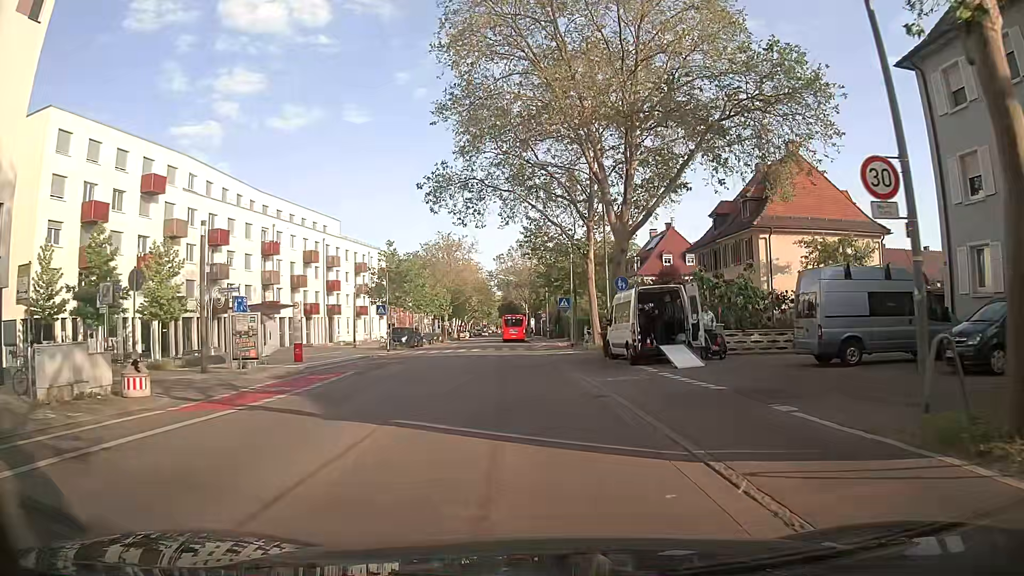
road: secondary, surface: asphalt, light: Day
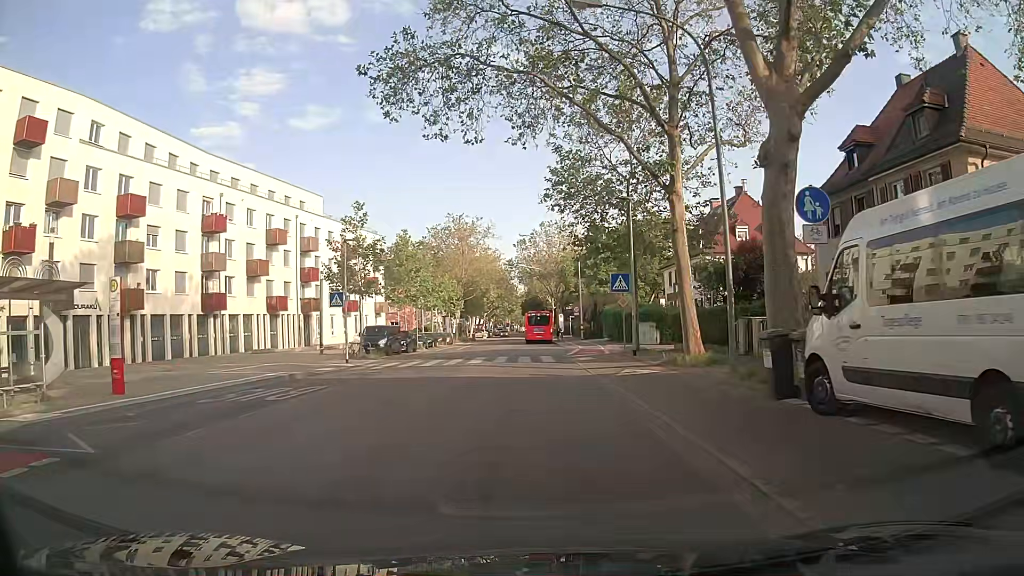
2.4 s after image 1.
(-0.1, +17.4) m; -2°
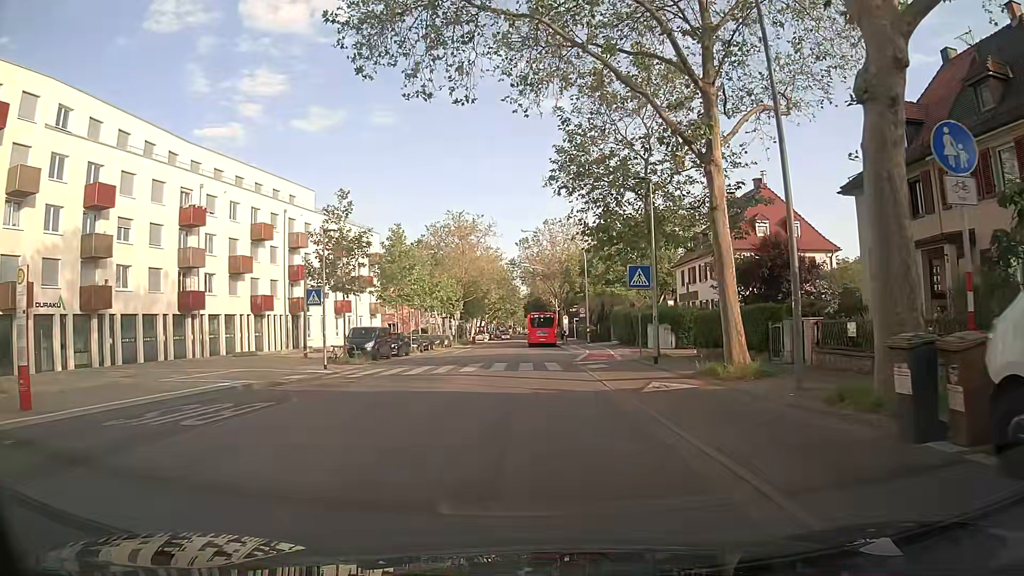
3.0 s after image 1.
(0.0, +4.0) m; 0°
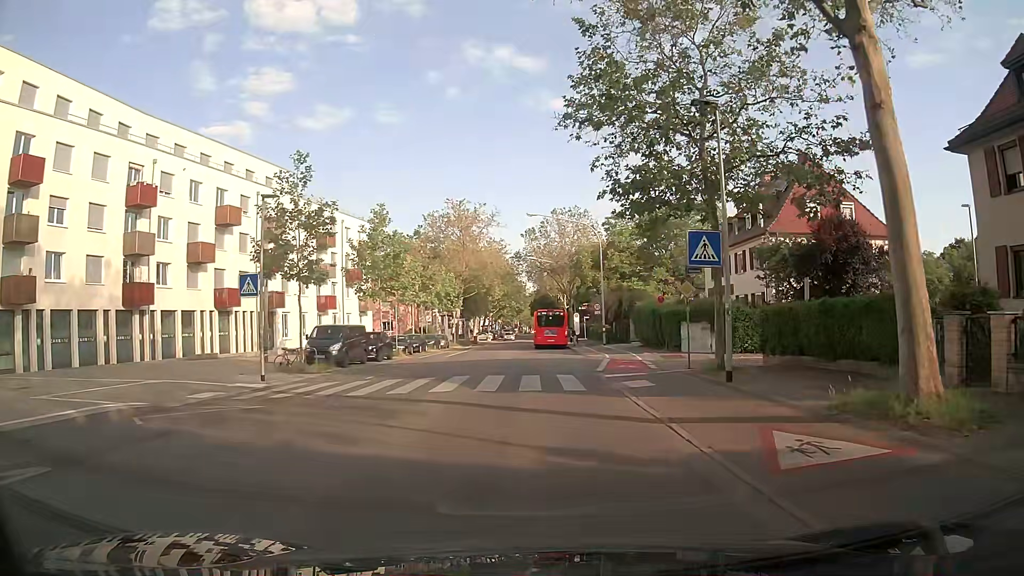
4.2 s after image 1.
(0.0, +7.8) m; 0°
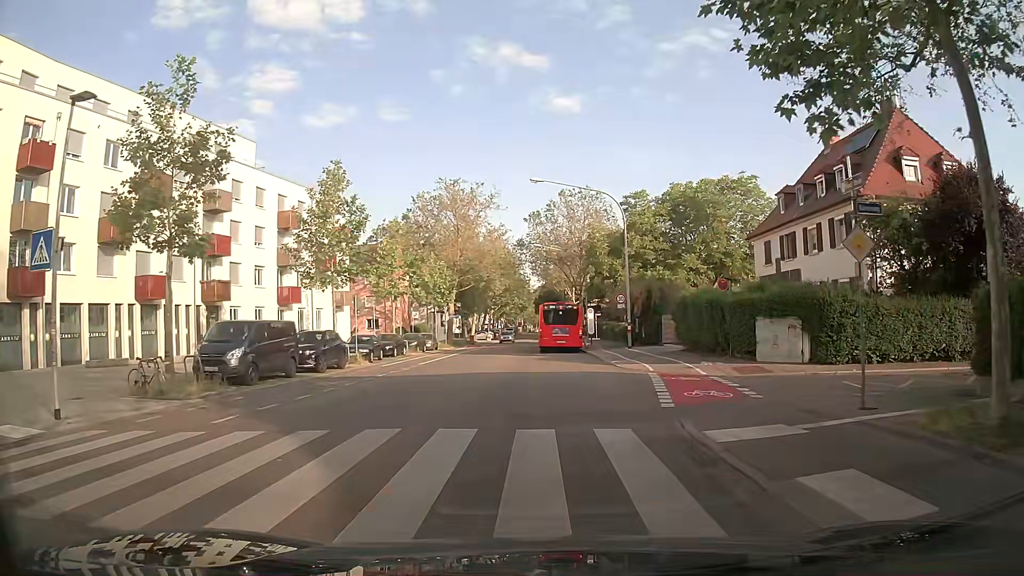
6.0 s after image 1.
(-0.1, +11.0) m; 0°
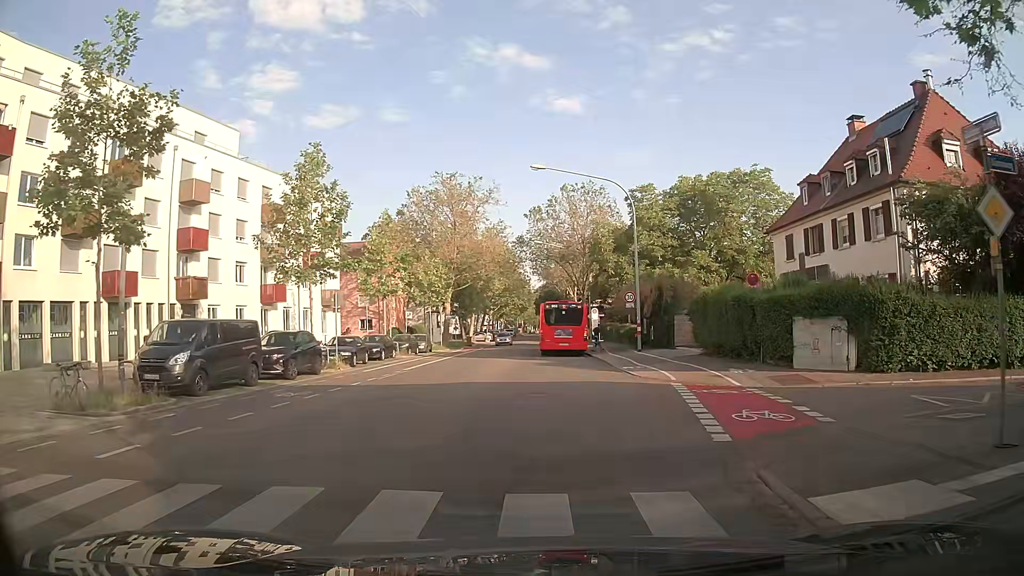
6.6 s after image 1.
(-0.1, +3.4) m; -1°
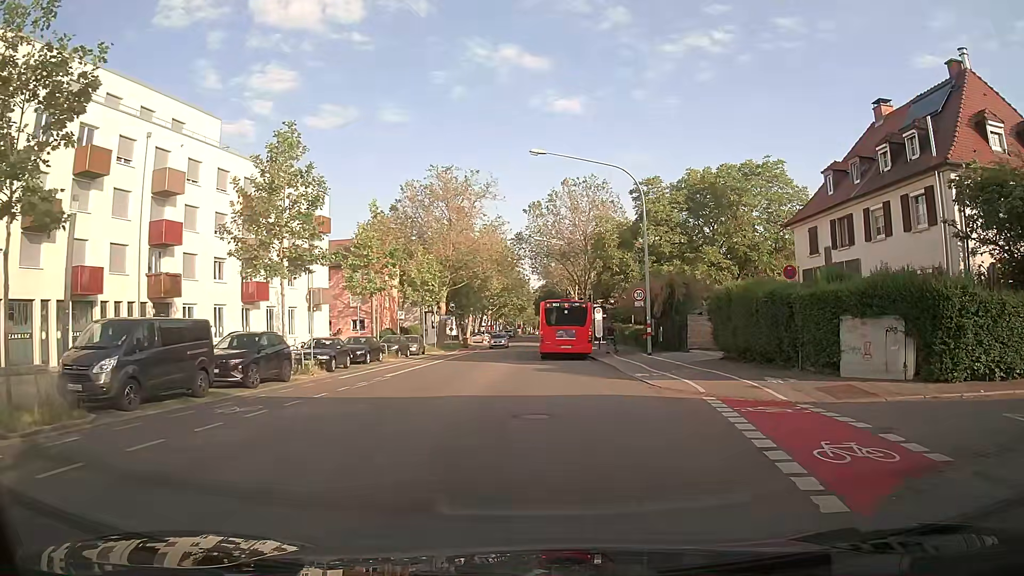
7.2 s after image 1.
(0.0, +3.3) m; +2°
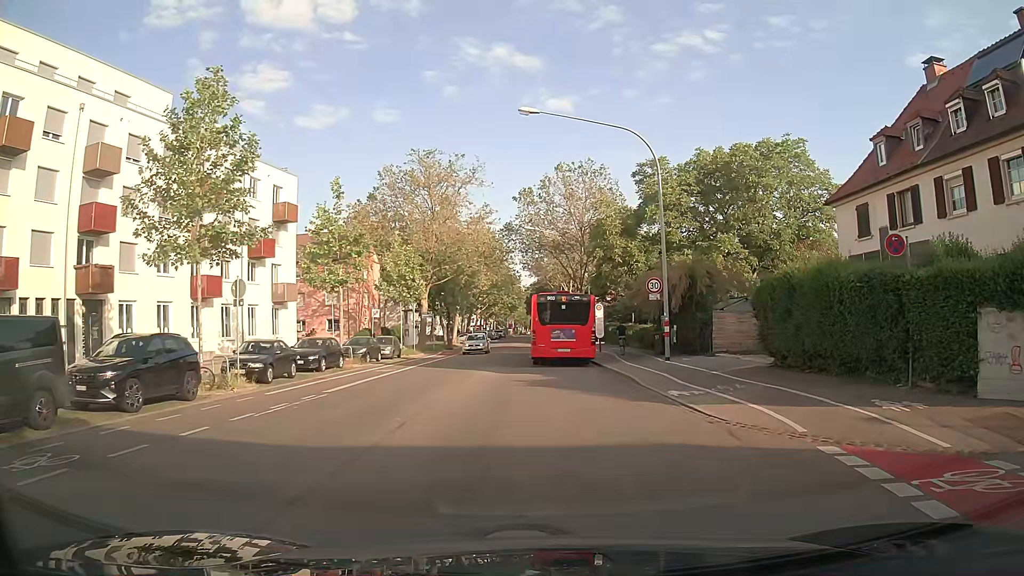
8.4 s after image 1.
(-0.1, +6.2) m; -1°
